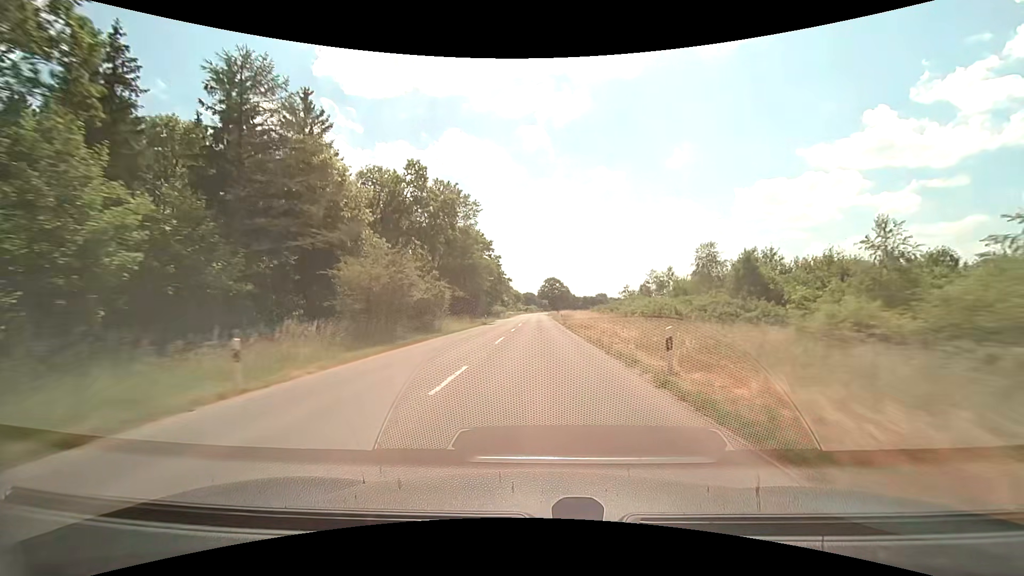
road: tertiary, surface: asphalt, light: Day
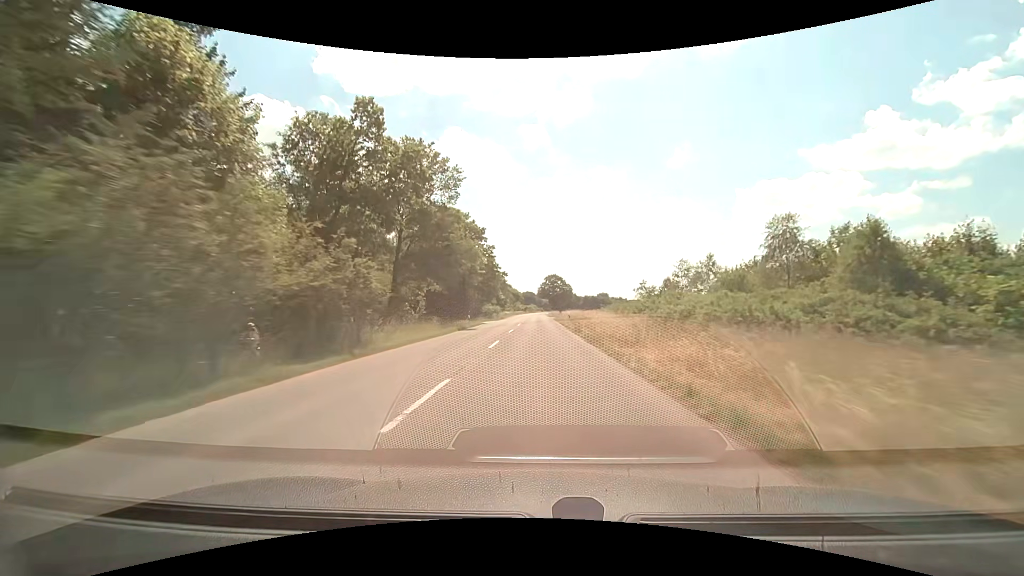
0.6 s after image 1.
(0.0, +14.4) m; 0°
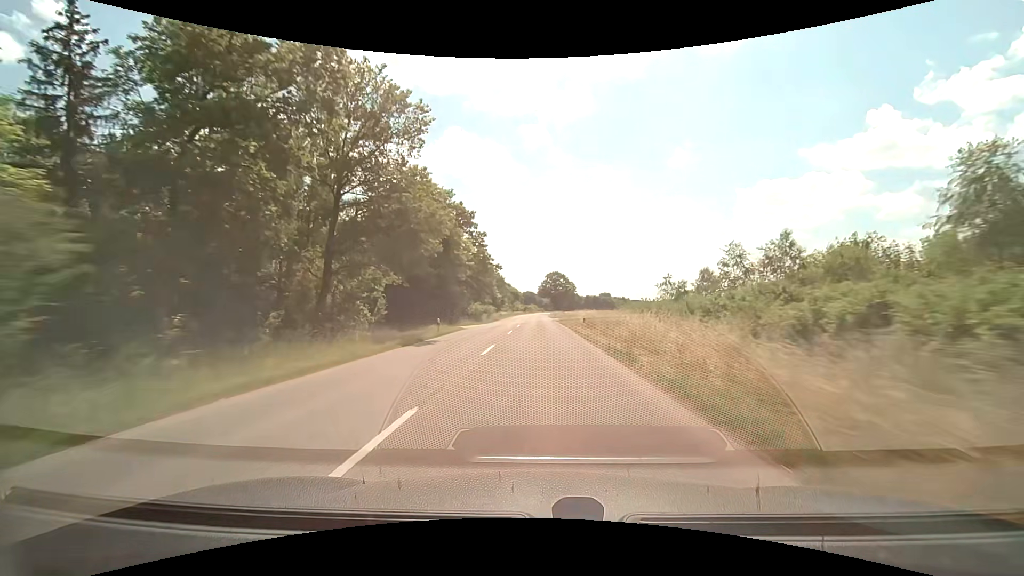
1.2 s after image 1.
(0.0, +14.4) m; 0°
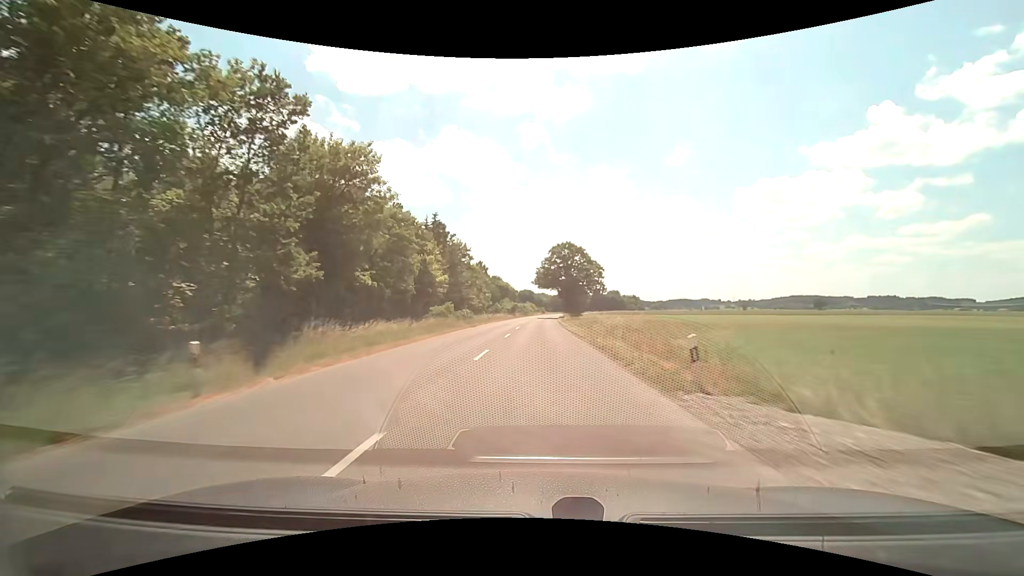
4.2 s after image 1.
(-0.3, +72.7) m; 0°
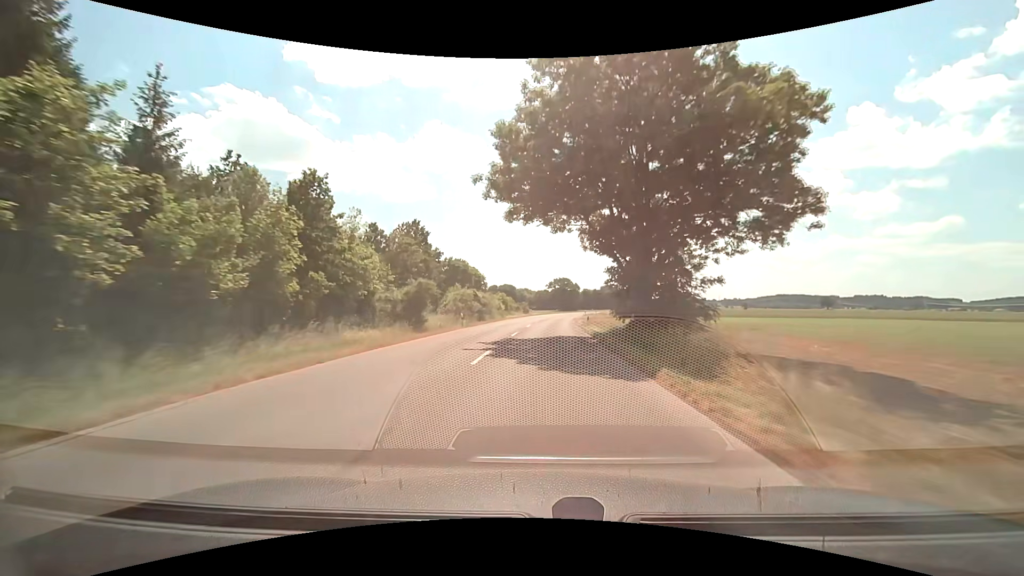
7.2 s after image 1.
(+0.7, +73.5) m; +2°
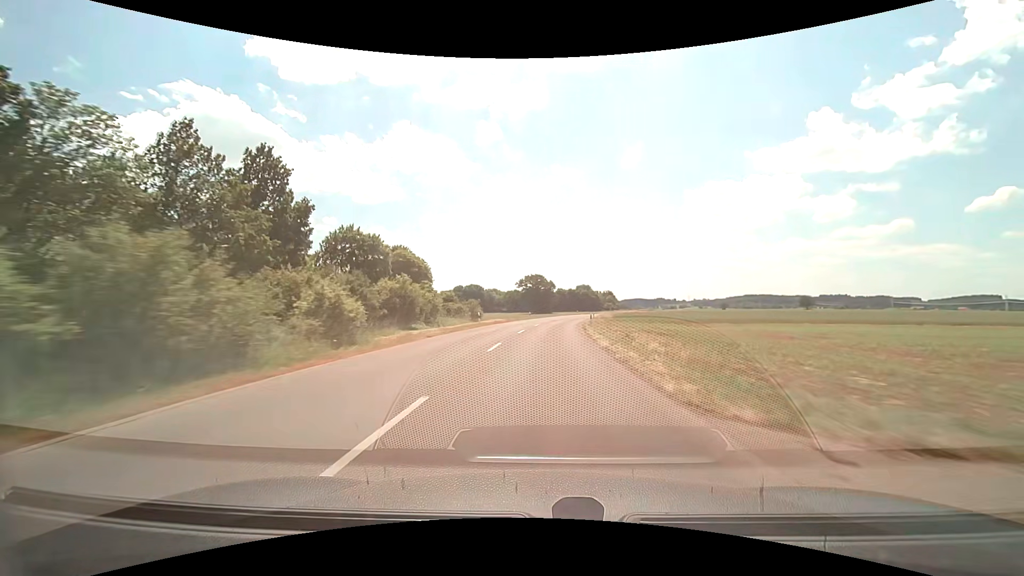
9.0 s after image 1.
(+1.2, +44.0) m; +3°
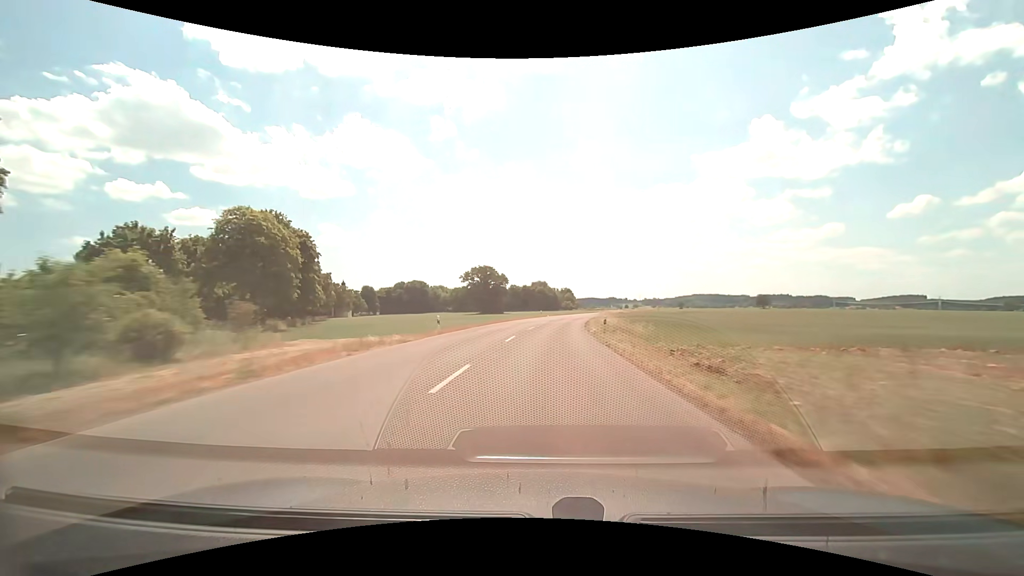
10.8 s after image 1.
(+1.4, +43.9) m; +5°
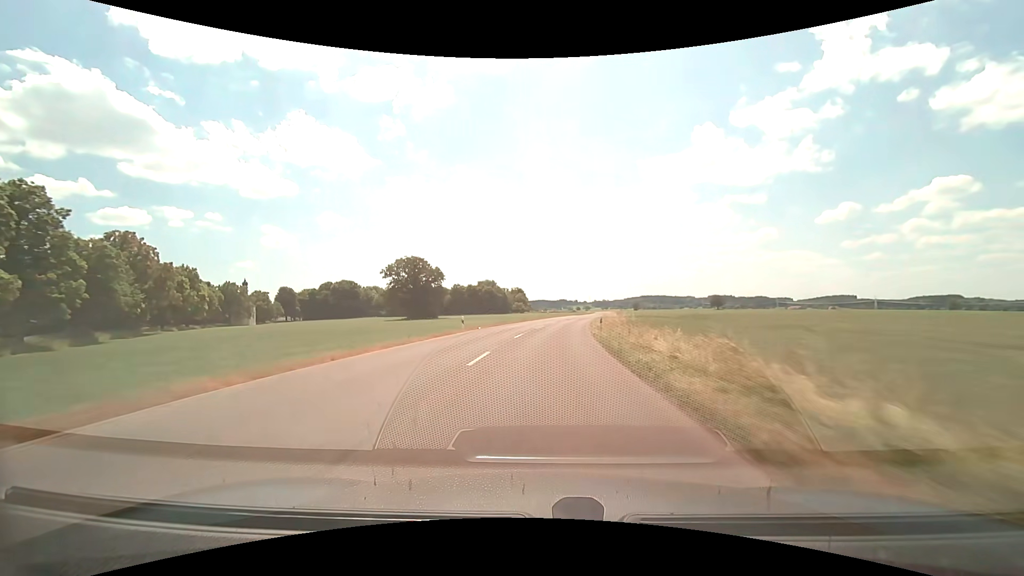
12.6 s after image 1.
(+2.2, +43.8) m; +6°
(0, +10) (+1, +20) (+1, +30) (+2, +40) (+3, +50) (+4, +60) (+6, +70) (+8, +80) (+9, +89) (+11, +99) m
